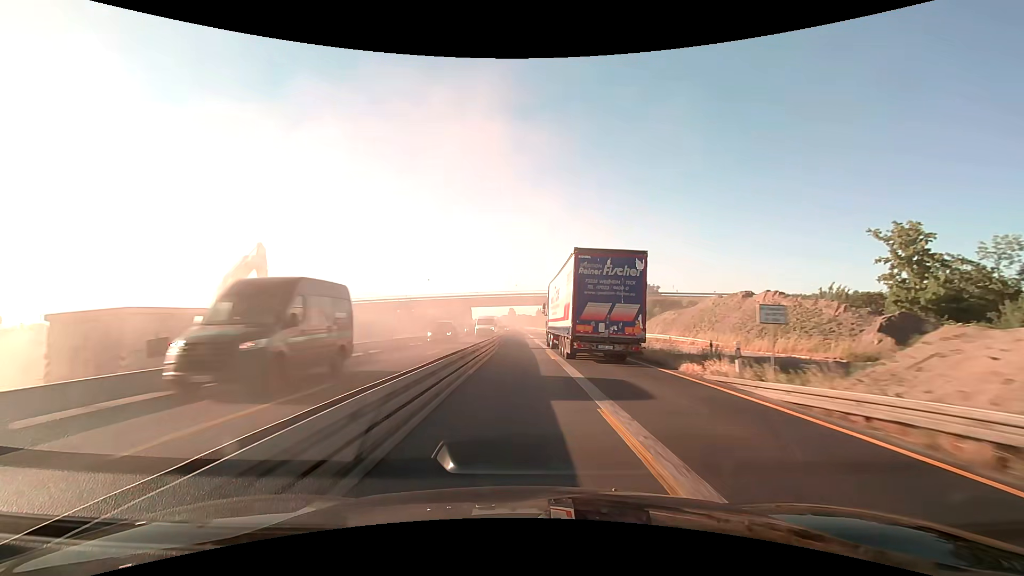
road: motorway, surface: asphalt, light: Day
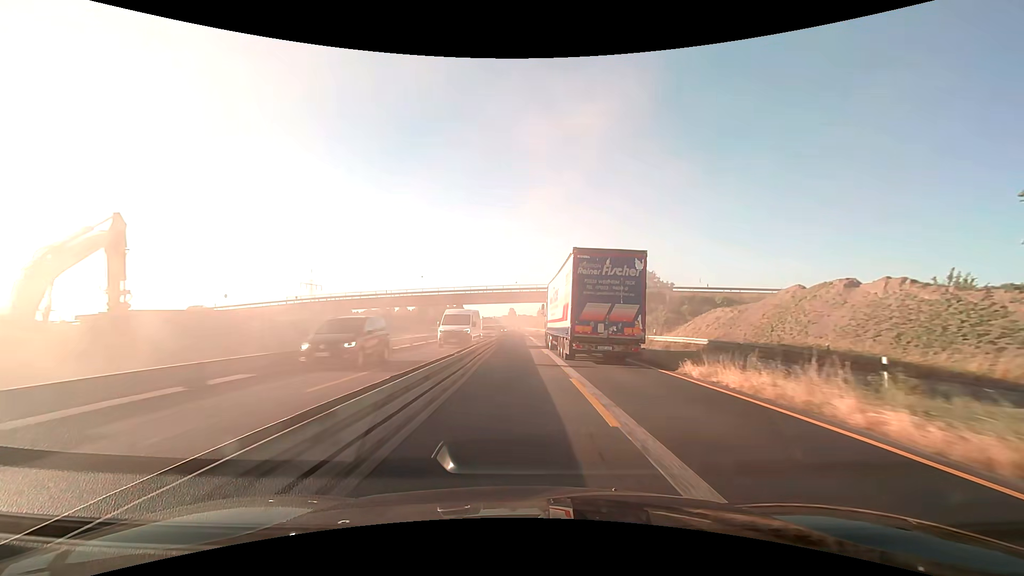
(0.0, +13.3) m; 0°
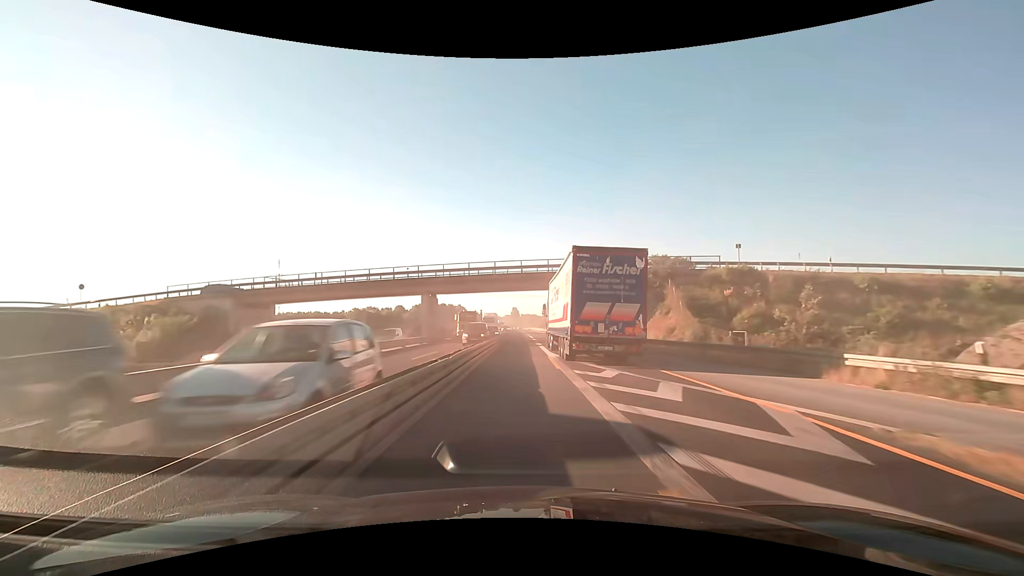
(-0.1, +26.6) m; 0°
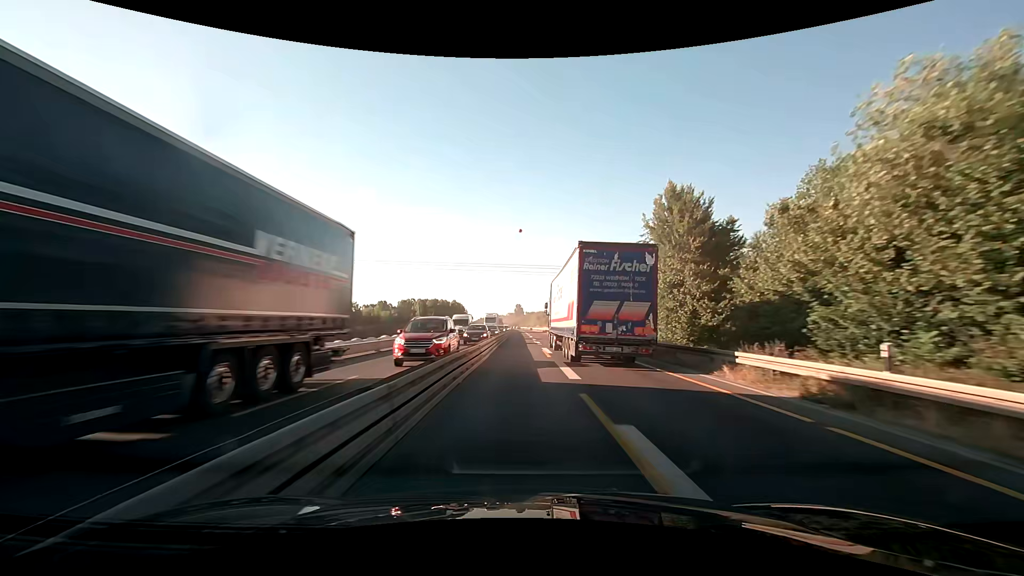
(-0.5, +66.5) m; 0°
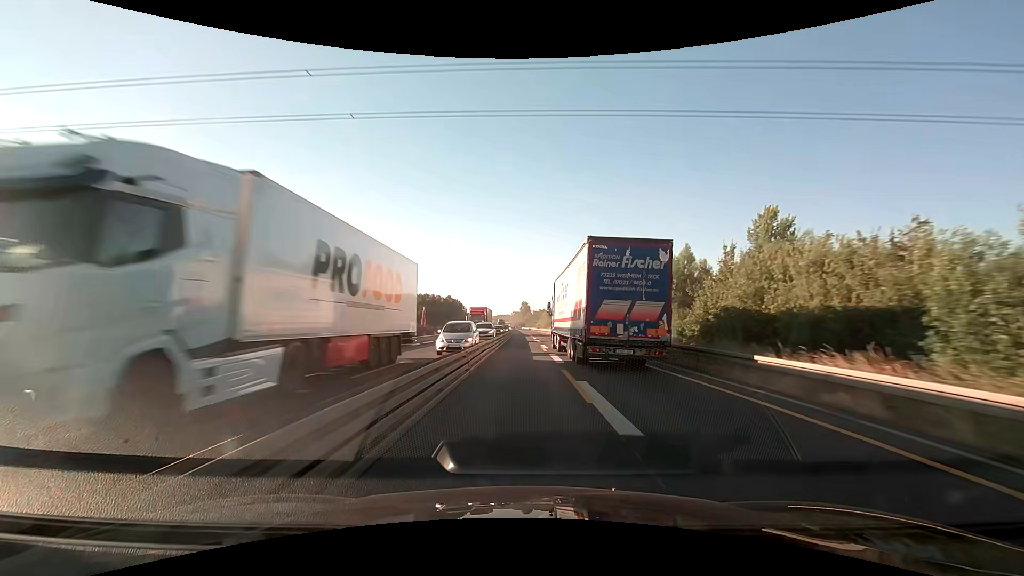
(-0.5, +66.6) m; -1°
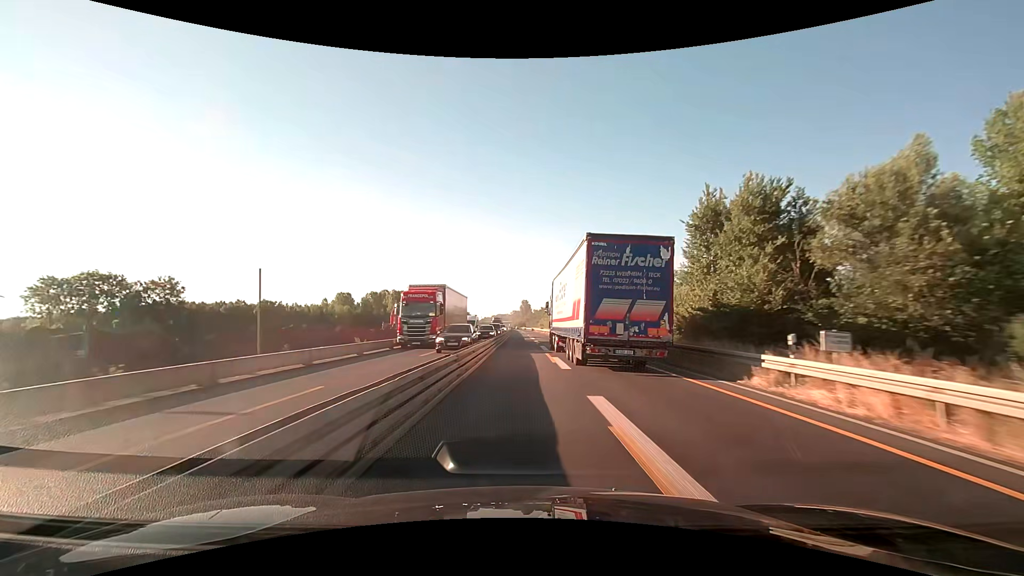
(0.0, +26.8) m; 0°
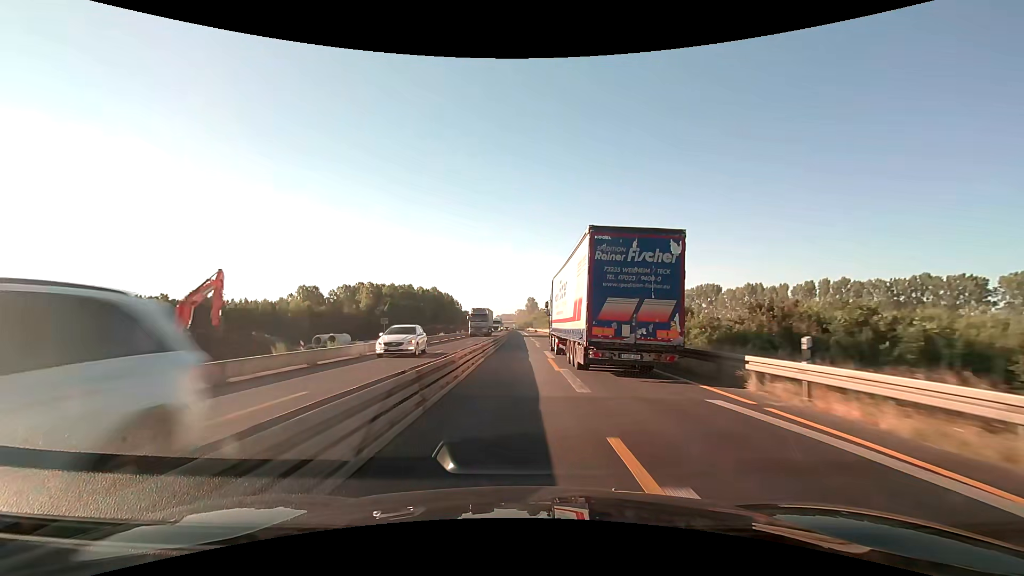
(-0.3, +53.9) m; -1°
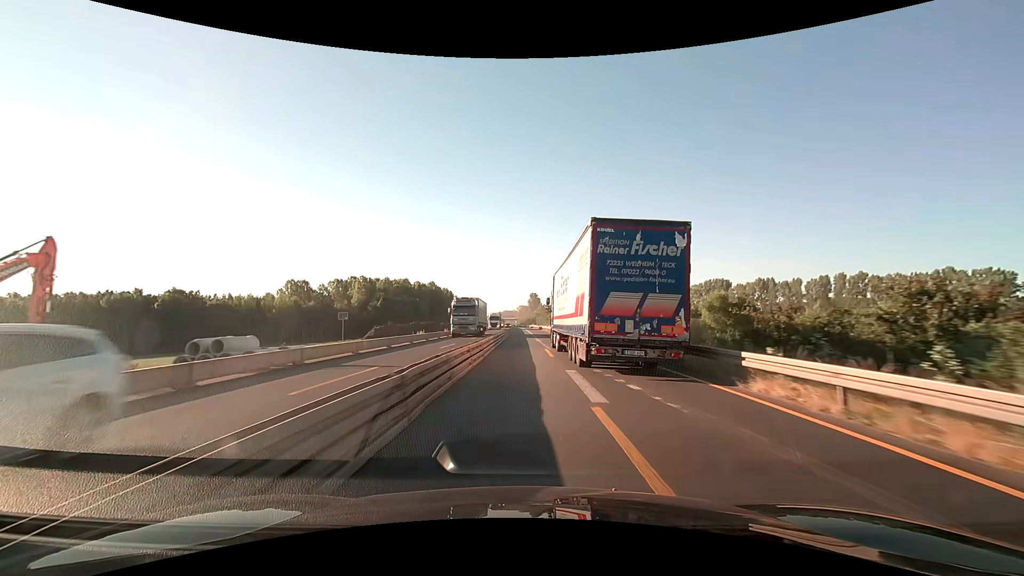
(0.0, +13.5) m; 0°
(0, +10) (0, +20) (0, +30) (0, +40) (0, +50) (0, +60) (0, +70) (-1, +80) (-1, +90) (-1, +100) m
